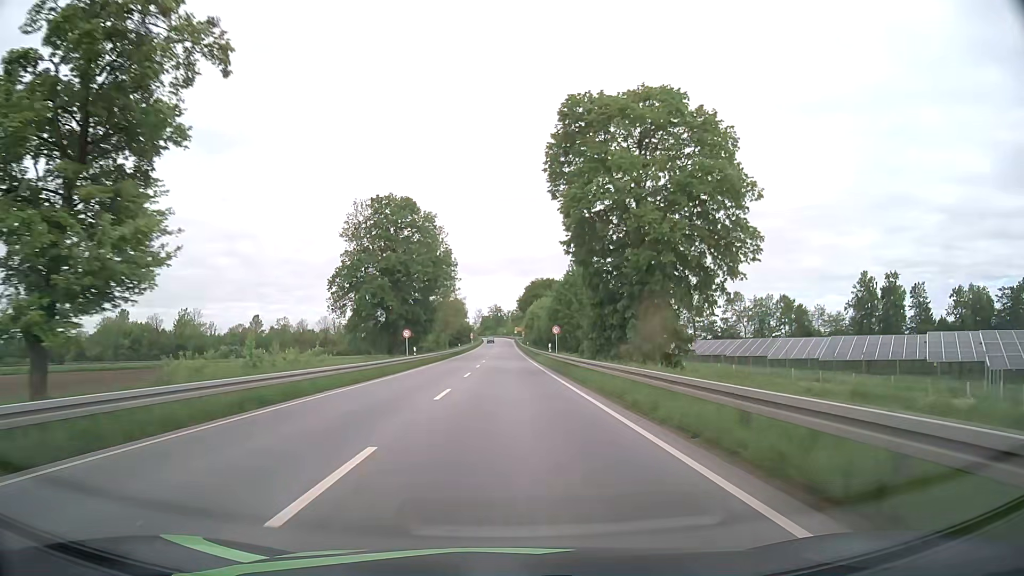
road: primary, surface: asphalt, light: Day
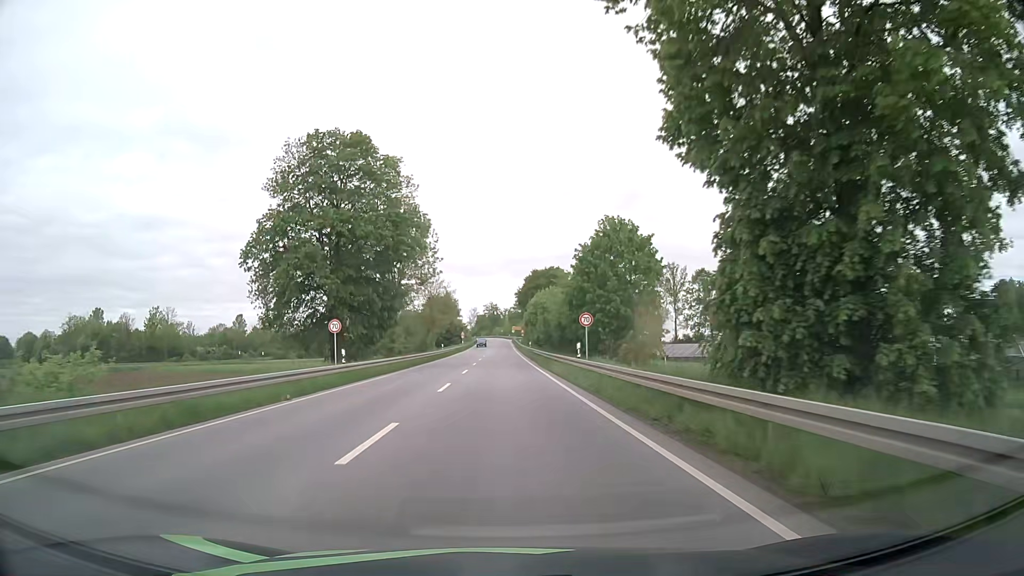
(+0.1, +21.3) m; 0°
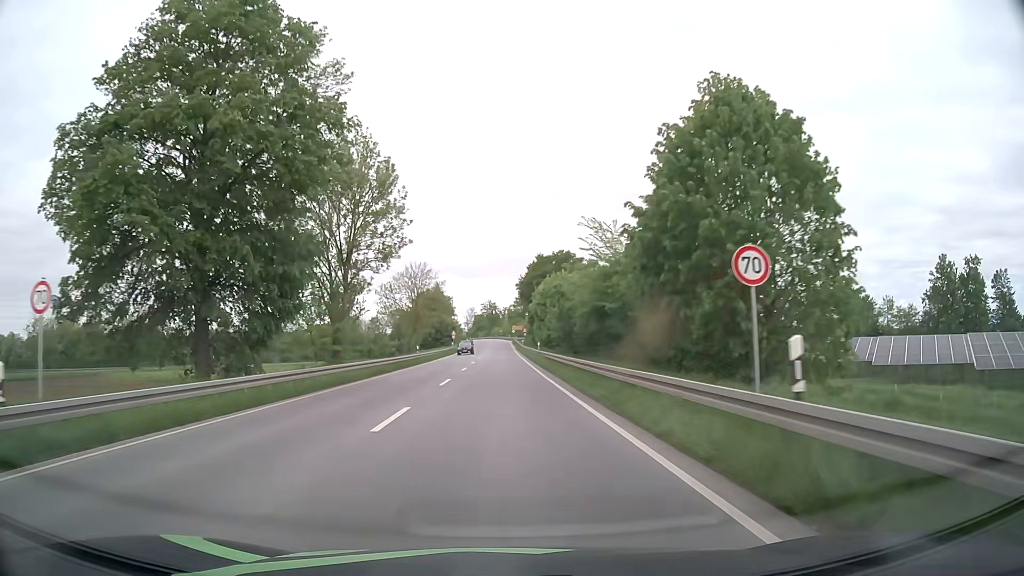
(+0.1, +21.2) m; 0°
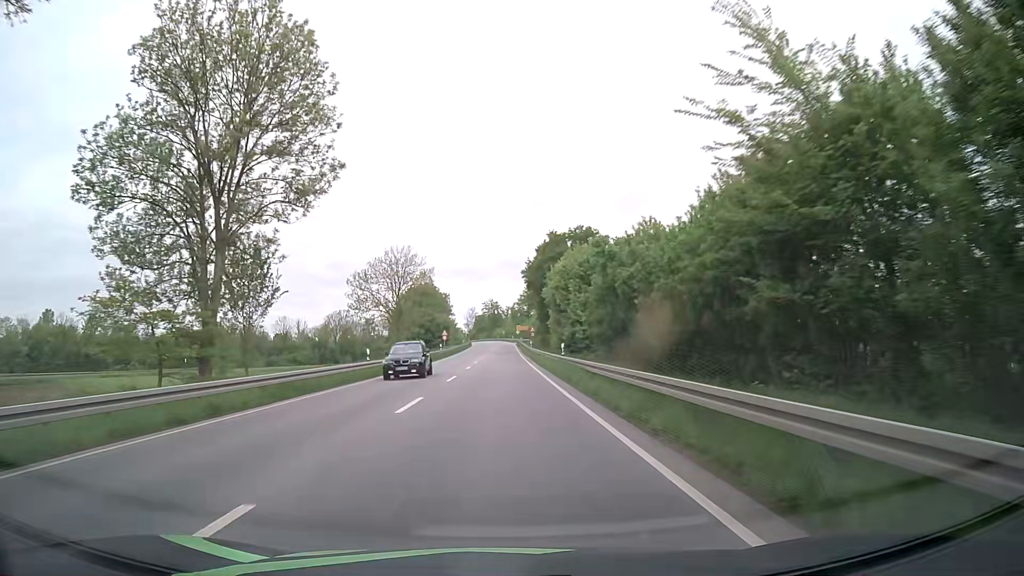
(0.0, +21.1) m; 0°
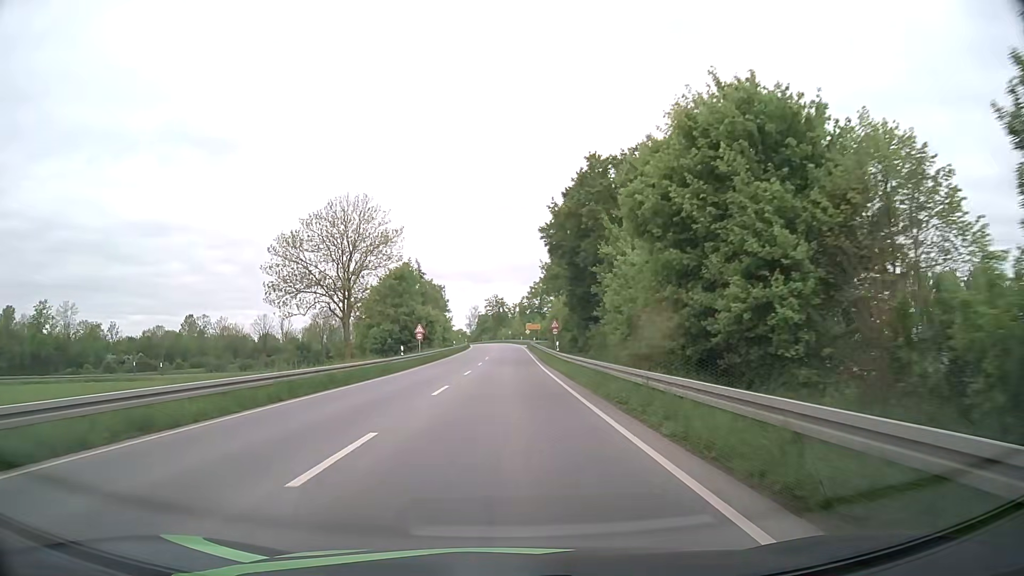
(-0.3, +31.3) m; -1°
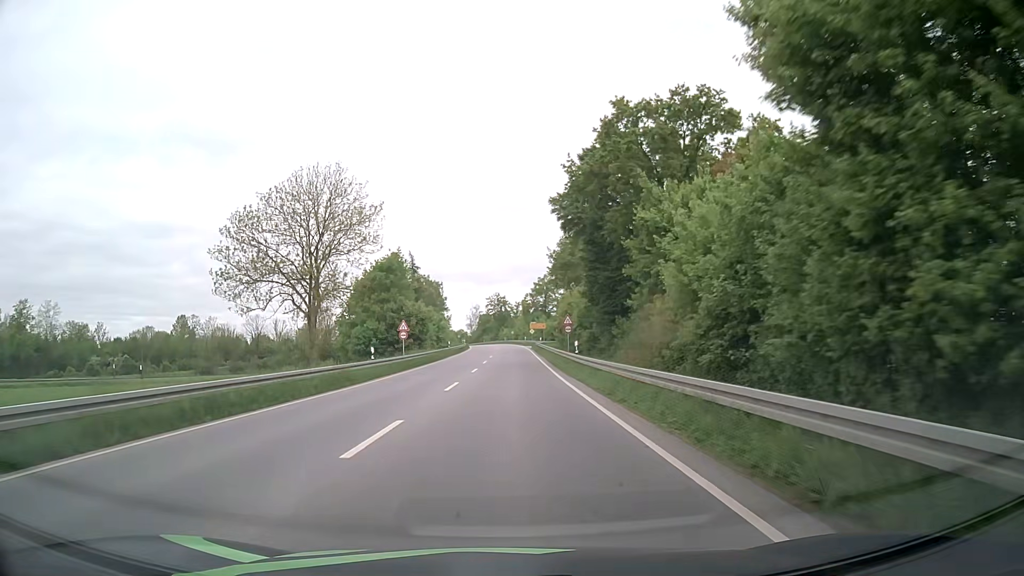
(0.0, +10.3) m; 0°
